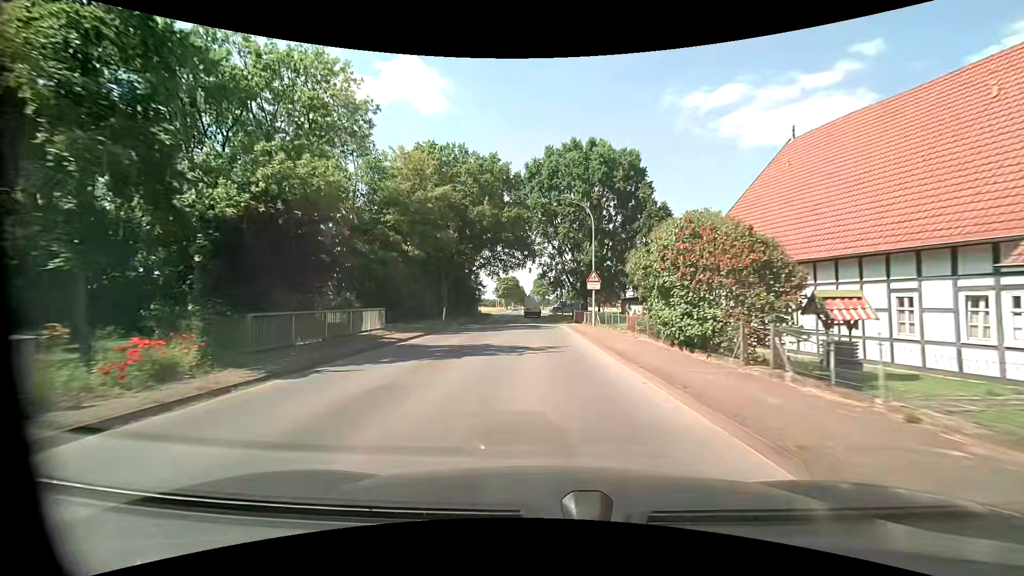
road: tertiary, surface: asphalt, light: Day
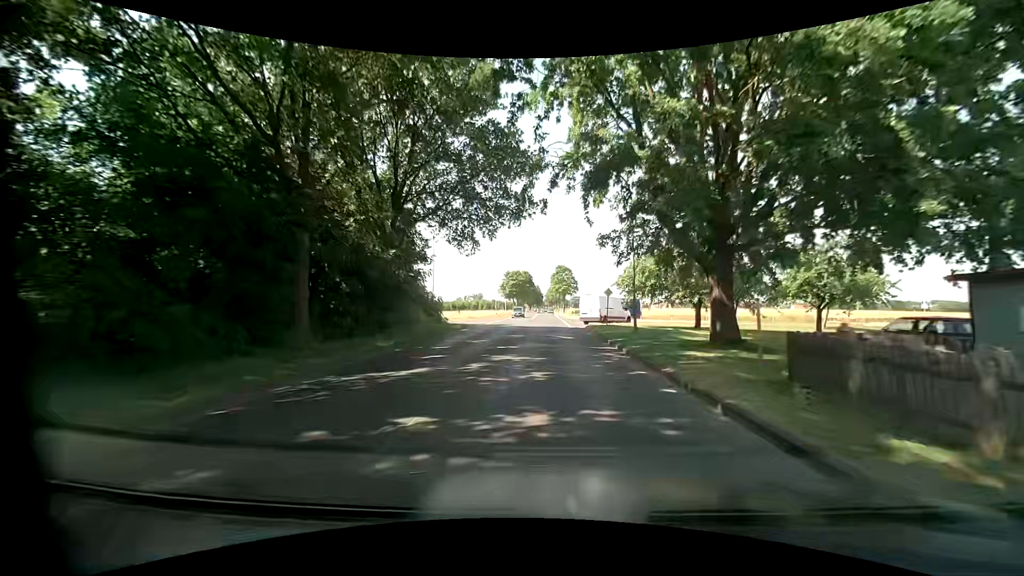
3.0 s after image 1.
(-1.4, +39.1) m; -2°
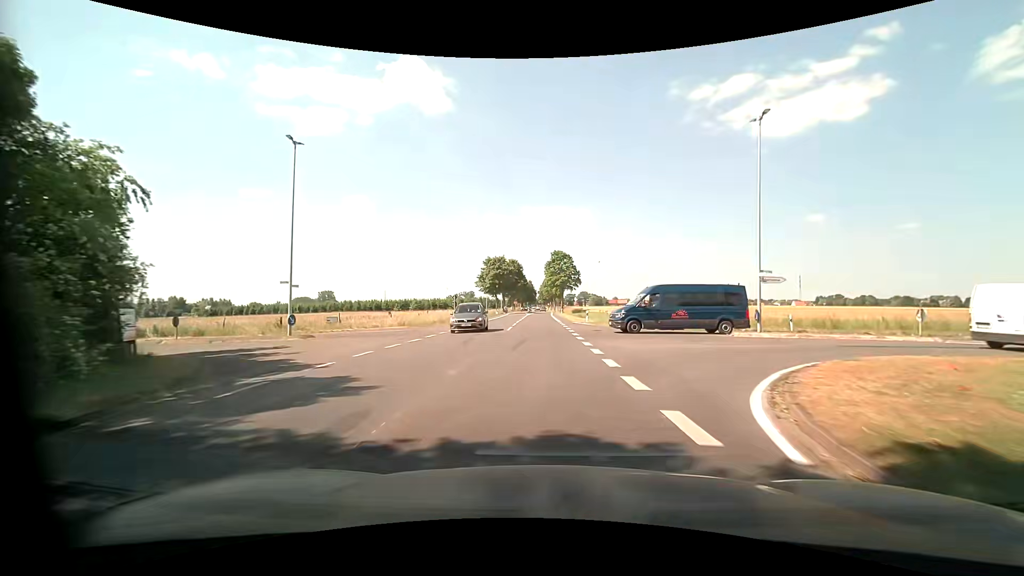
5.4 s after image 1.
(0.0, +31.2) m; 0°
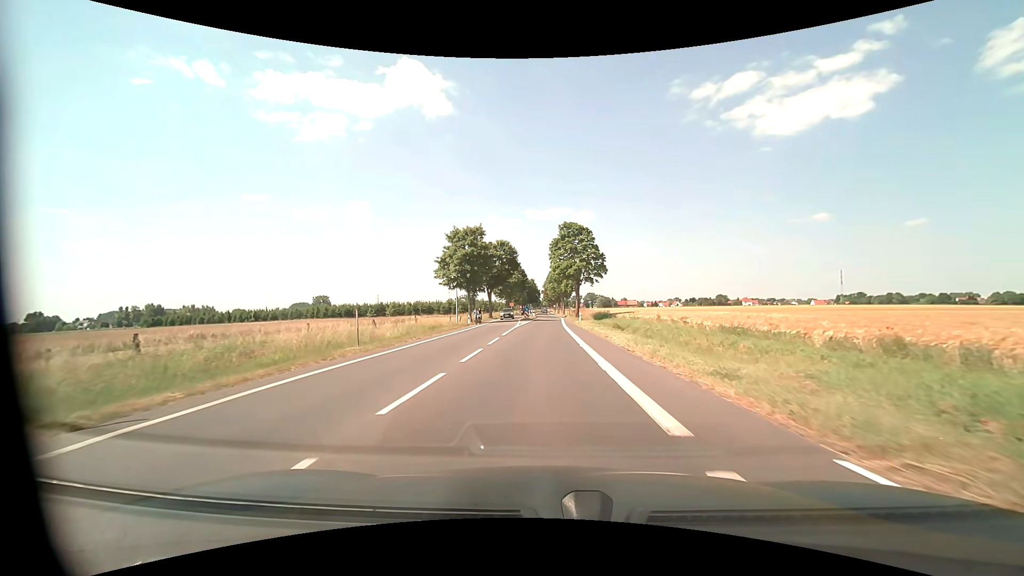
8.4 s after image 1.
(+0.1, +39.1) m; 0°
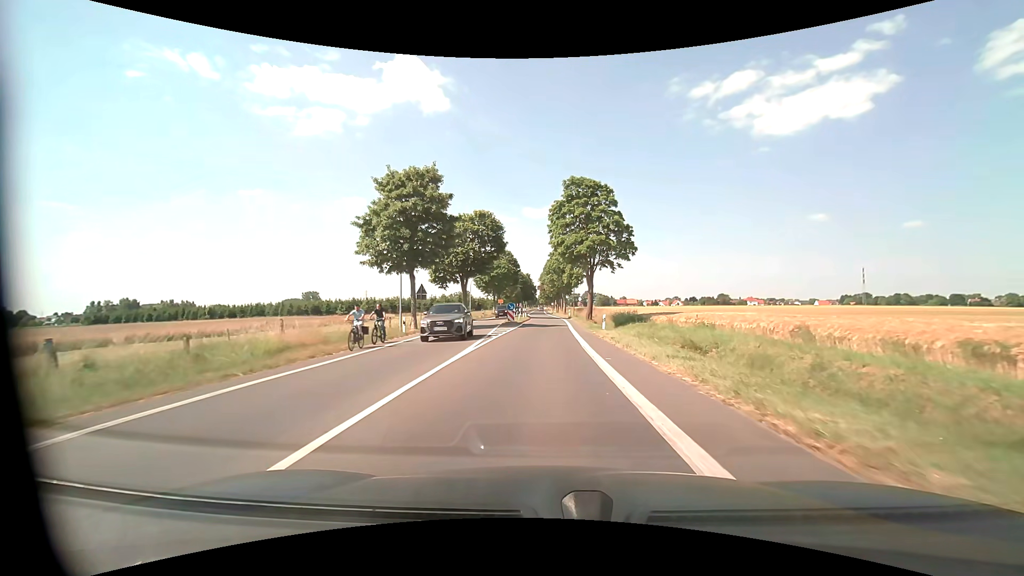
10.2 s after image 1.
(0.0, +23.6) m; 0°
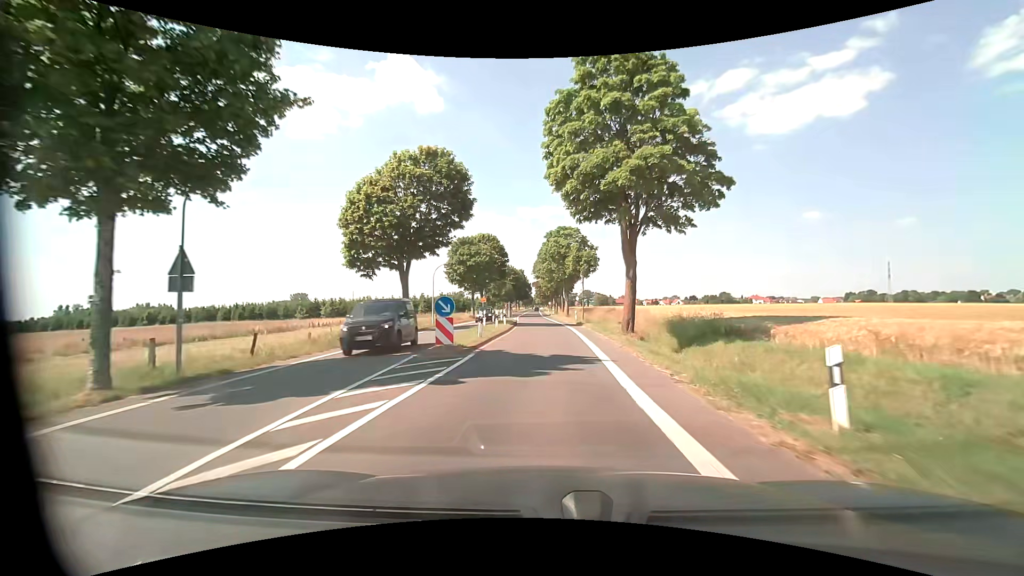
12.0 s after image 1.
(+0.2, +23.8) m; 0°
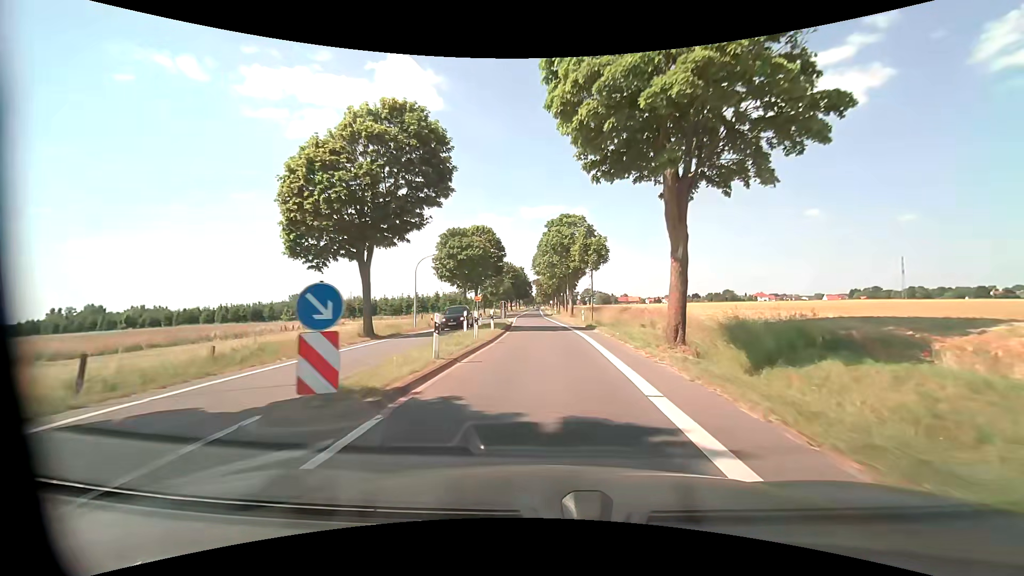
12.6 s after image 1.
(0.0, +8.0) m; 0°
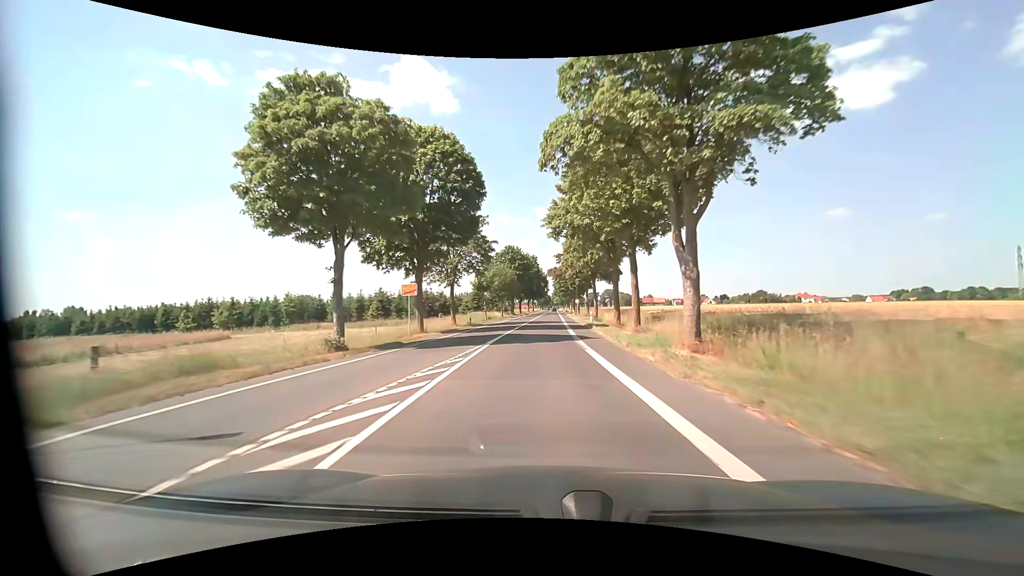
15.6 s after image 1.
(-0.8, +43.2) m; -2°
(0, +10) (0, +20) (0, +30) (0, +40) (0, +50) (0, +60) (0, +70) (+1, +80) (+1, +90) (+1, +100) m
